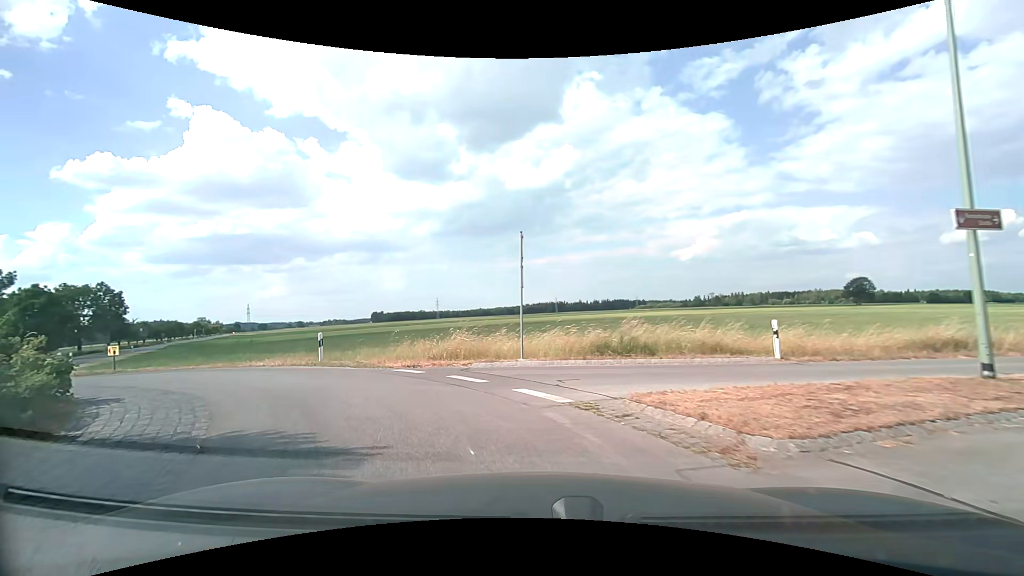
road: tertiary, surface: asphalt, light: Day
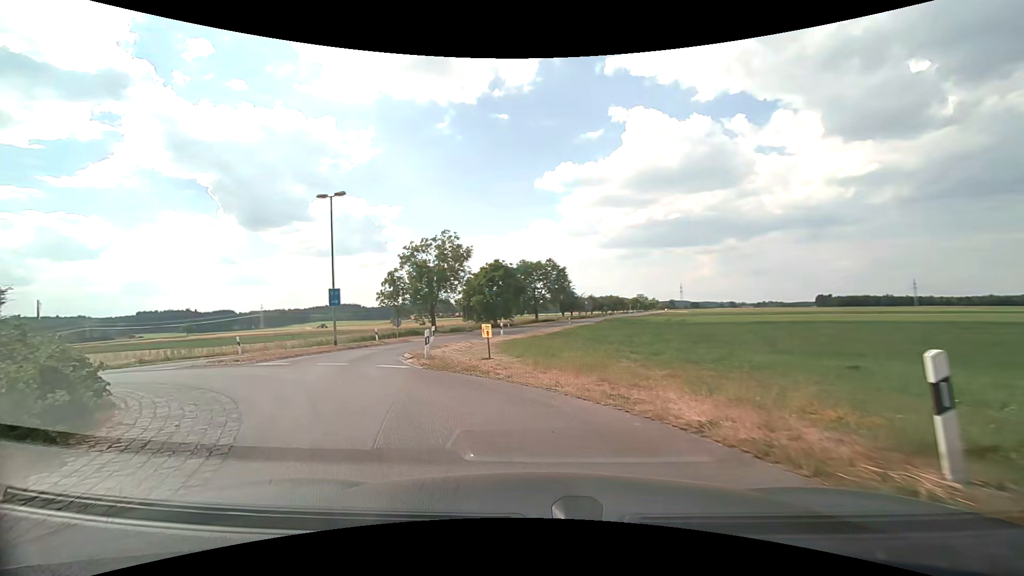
(-5.3, +12.3) m; -47°
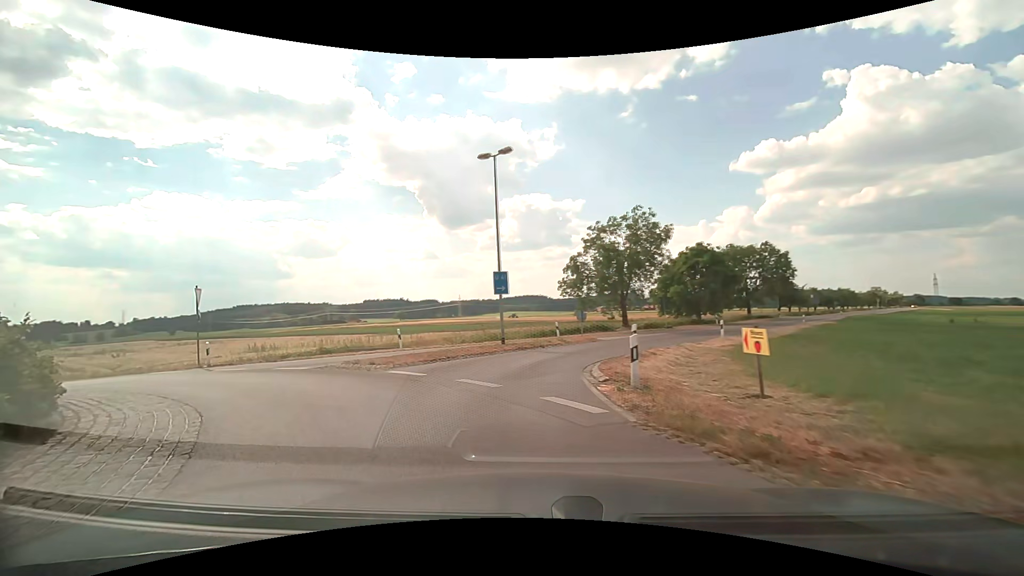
(-1.2, +7.0) m; -20°
(-3, +9) (-11, +15) (-21, +16) (-29, +11) (-33, +2) (-32, -8) (-25, -15) (-16, -18) (-7, -14) (-1, -6) m
